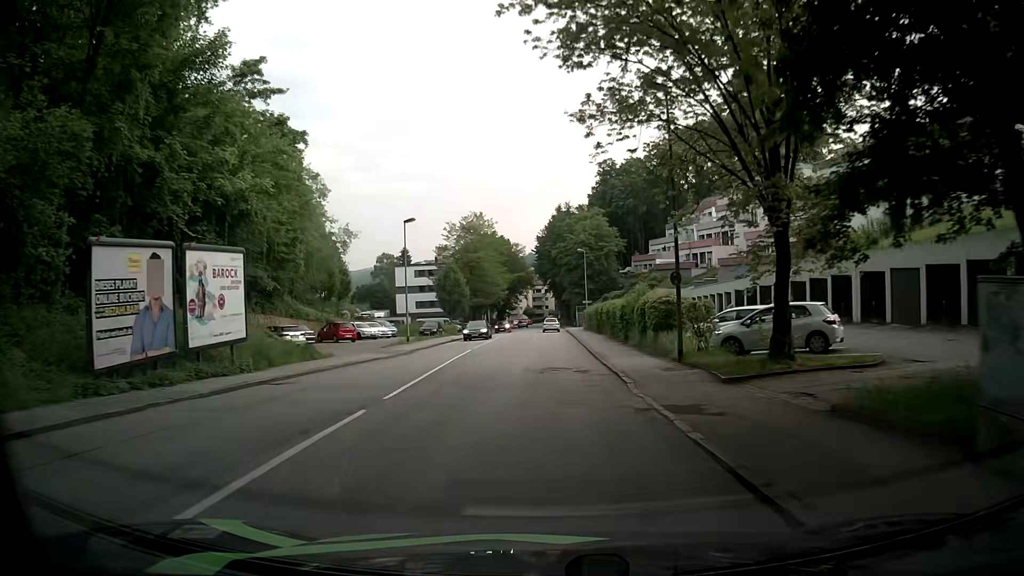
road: tertiary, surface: asphalt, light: Day
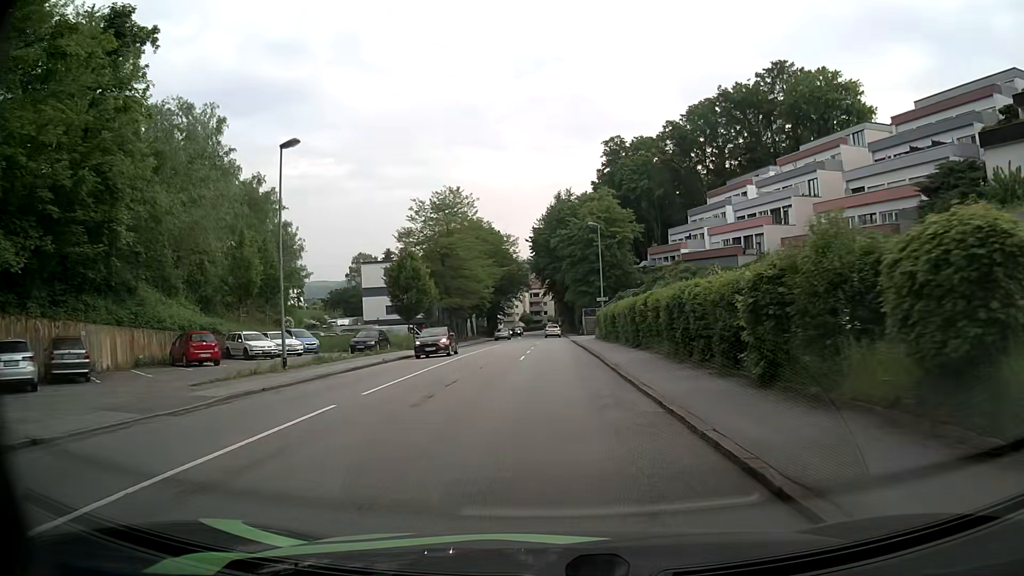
(-0.2, +21.4) m; 0°
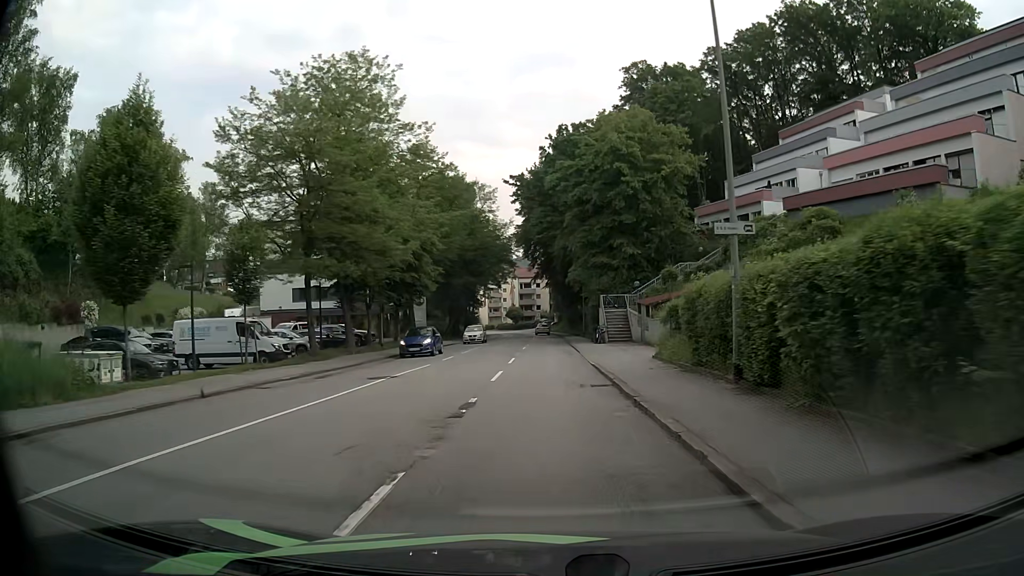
(+0.1, +35.3) m; 0°
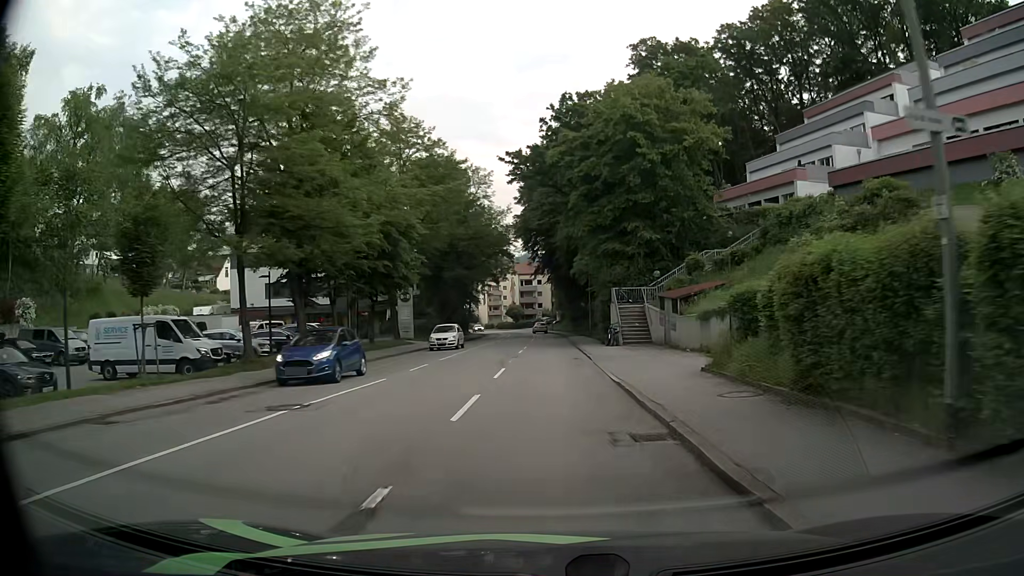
(0.0, +7.0) m; 0°
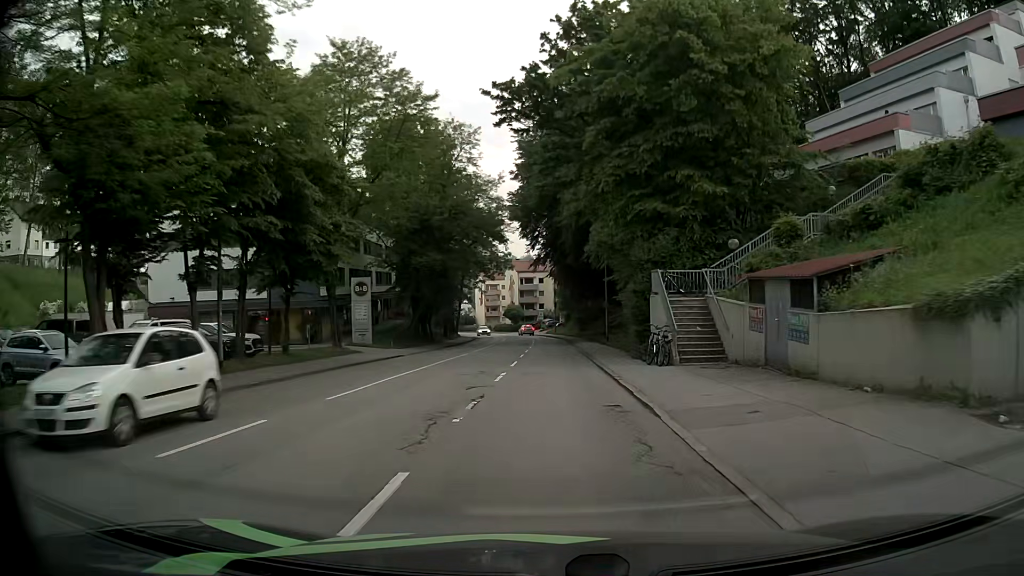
(0.0, +14.1) m; 0°
(0, +10) (0, +20) (0, +30) (0, +40) (0, +50) (0, +60) (0, +70) (-1, +80) (-2, +90) (-3, +100) m
